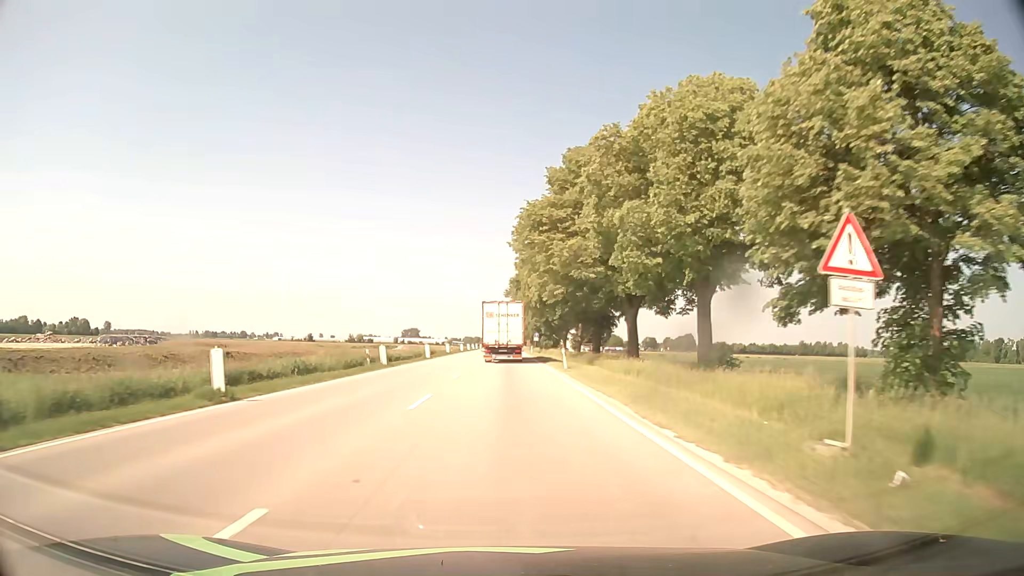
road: unclassified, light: Day
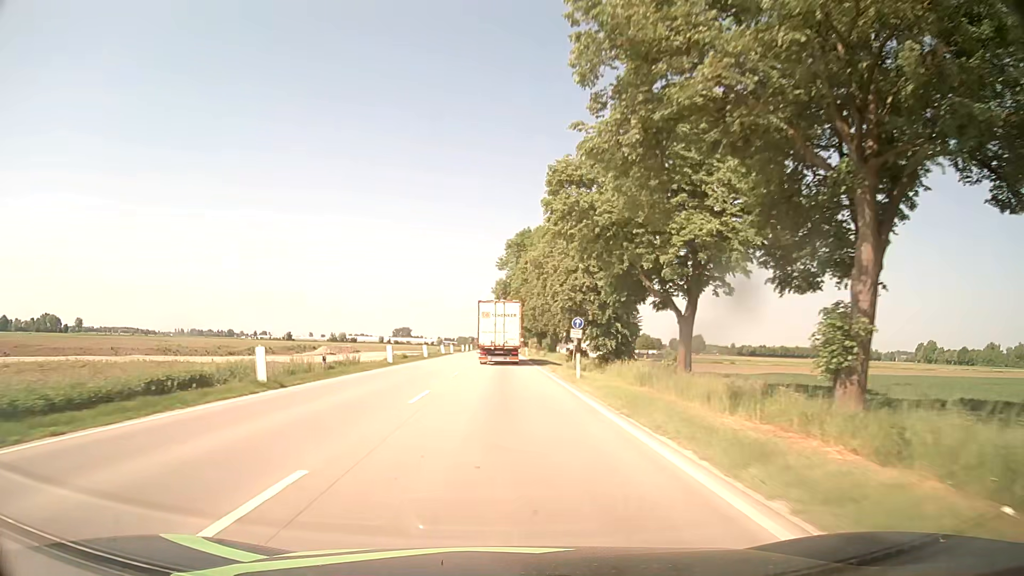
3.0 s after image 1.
(+0.2, +58.3) m; 0°
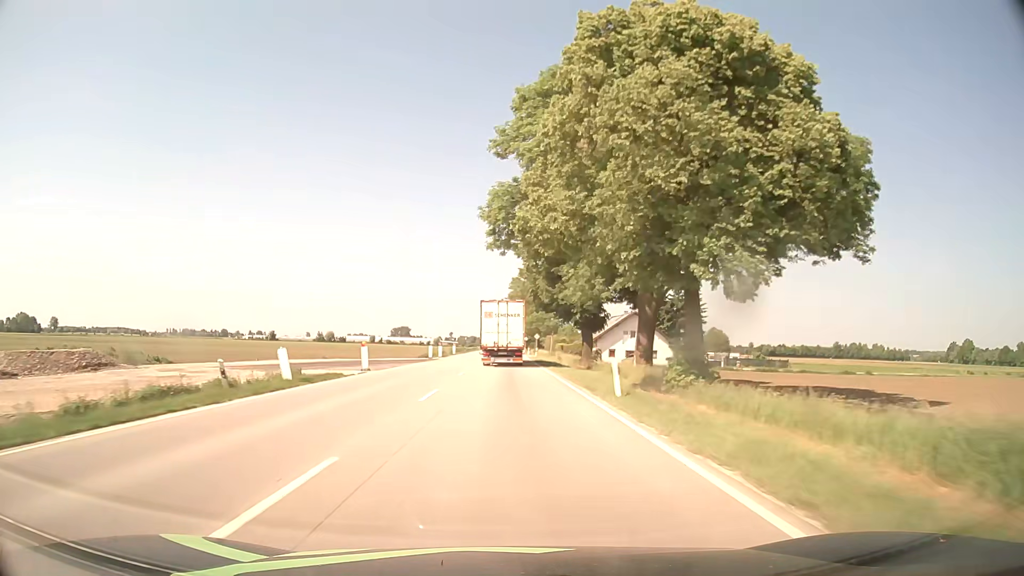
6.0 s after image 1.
(-0.3, +59.2) m; 0°
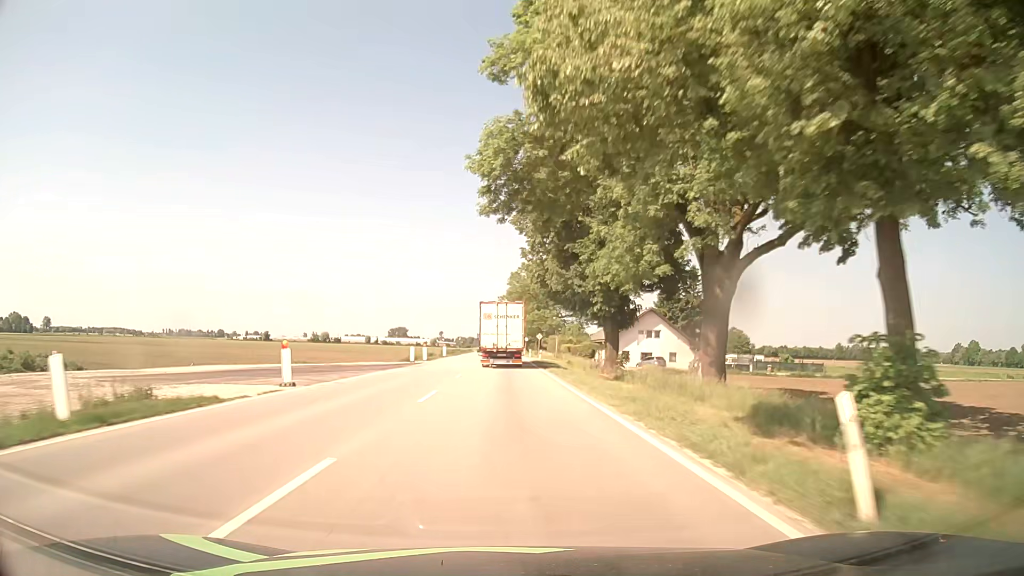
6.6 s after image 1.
(0.0, +12.0) m; 0°
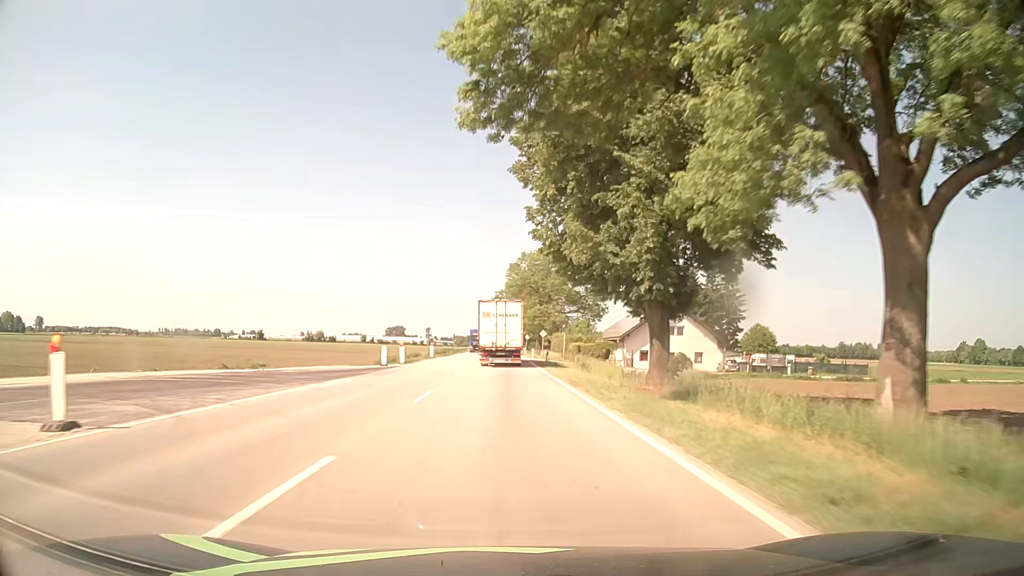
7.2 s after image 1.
(0.0, +12.0) m; 0°
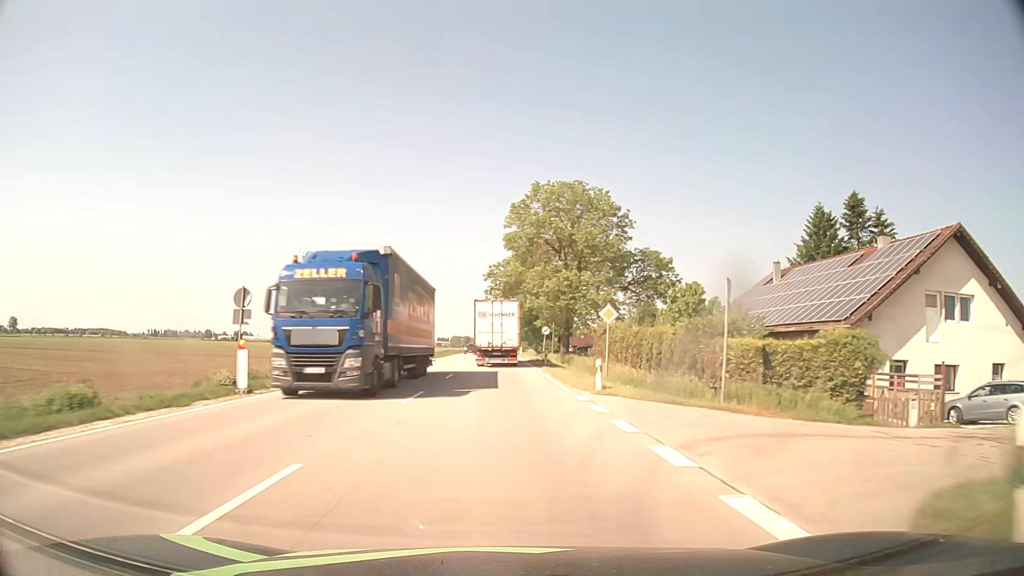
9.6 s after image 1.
(0.0, +48.4) m; 0°
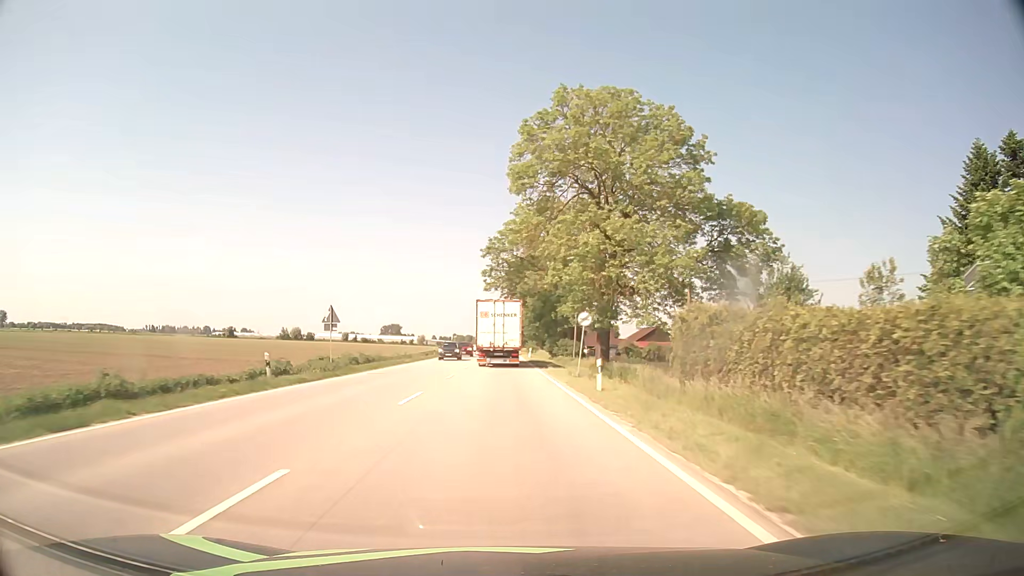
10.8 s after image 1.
(-0.1, +24.4) m; 0°
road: primary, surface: asphalt
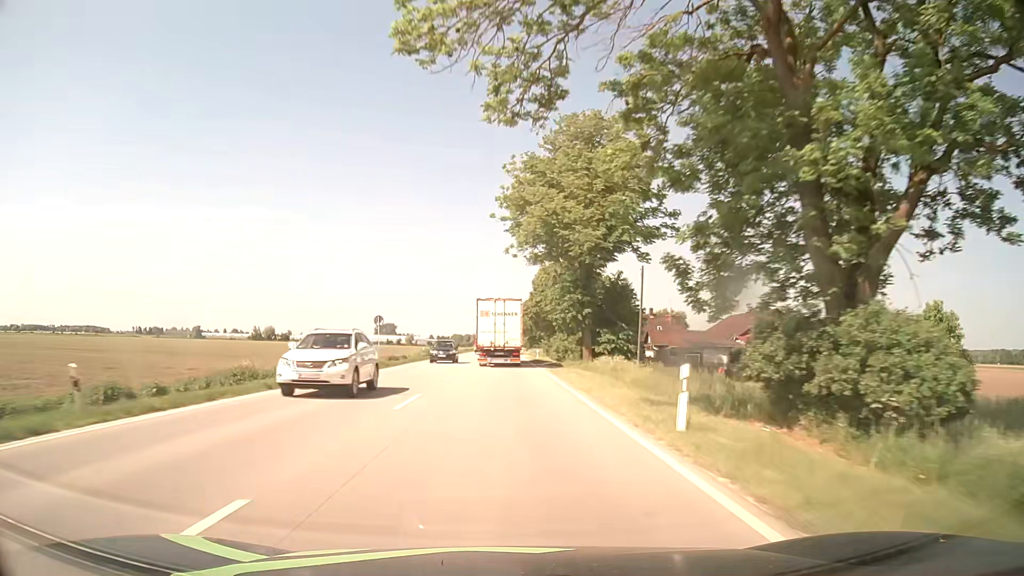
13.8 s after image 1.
(-0.2, +61.3) m; 0°
(0, +10) (0, +20) (0, +30) (0, +40) (0, +50) (0, +60) (0, +70) (0, +80) (0, +90) (0, +100) m
